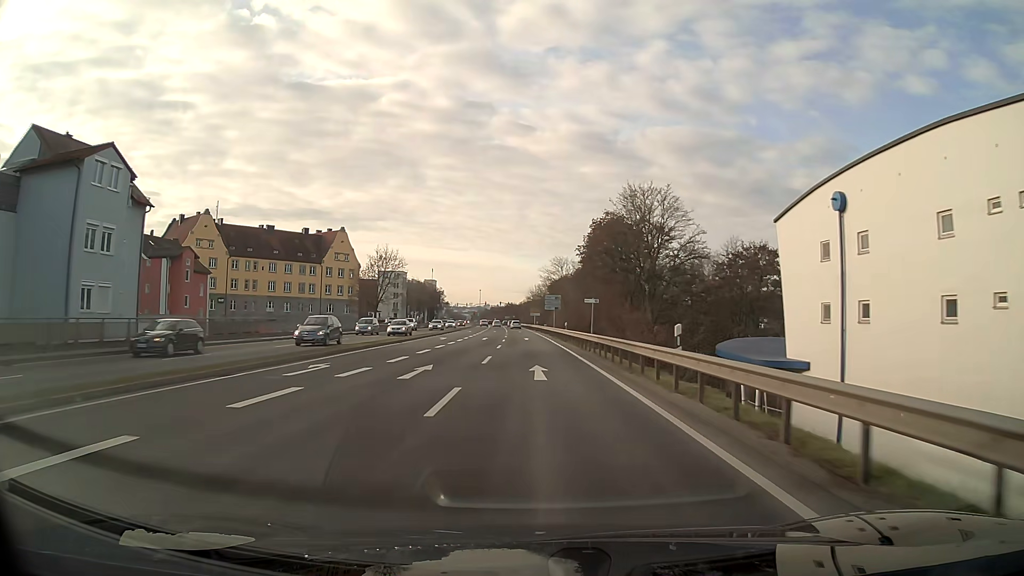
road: primary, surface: asphalt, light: Day
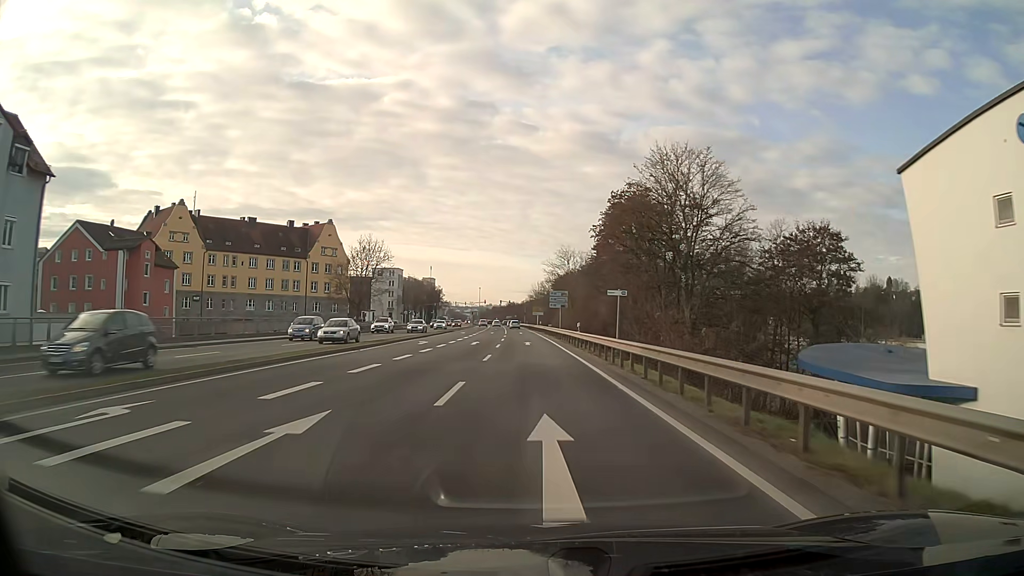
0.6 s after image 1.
(0.0, +10.7) m; 0°
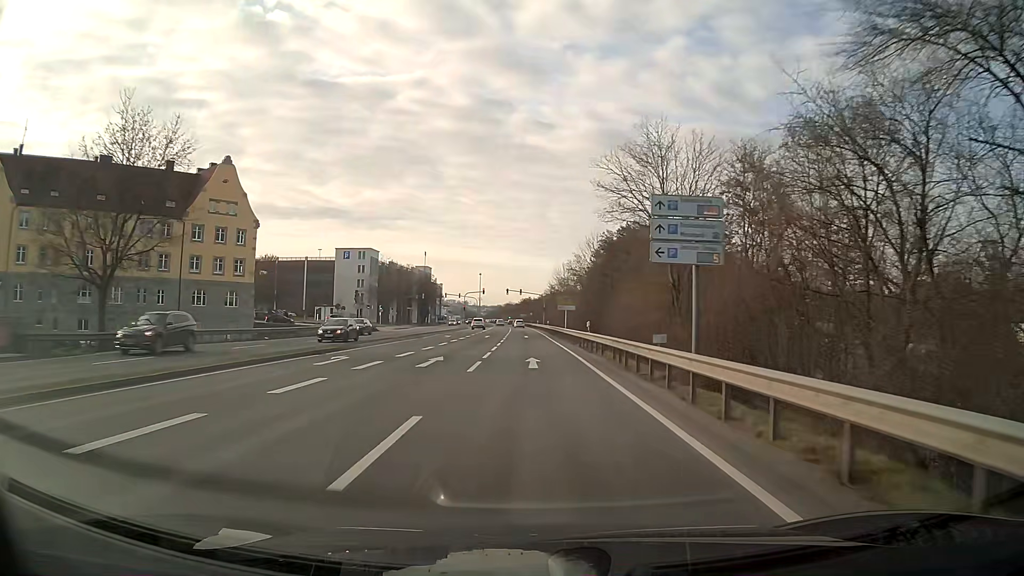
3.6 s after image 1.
(-0.7, +53.6) m; -1°
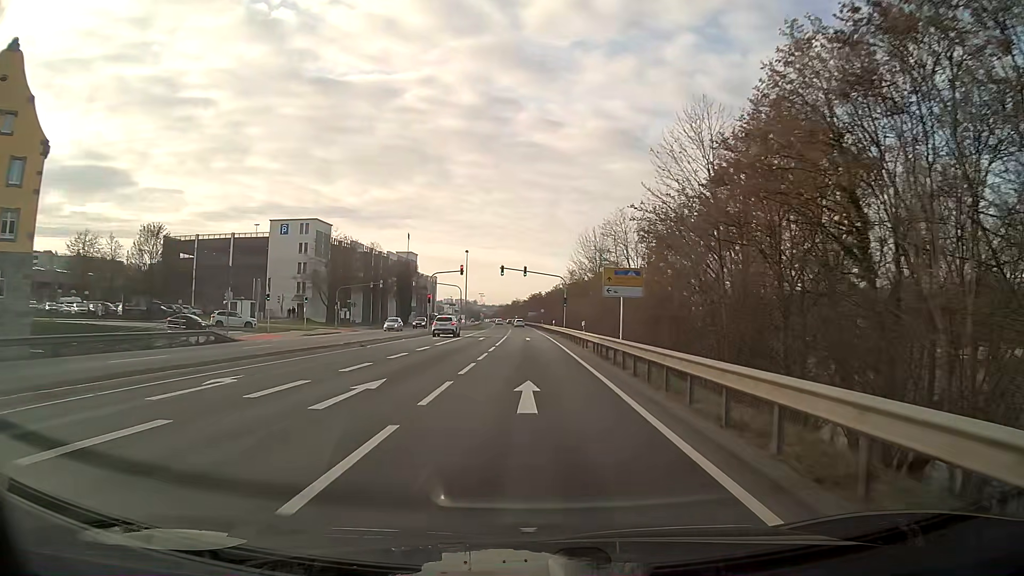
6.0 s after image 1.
(-0.3, +42.9) m; -1°
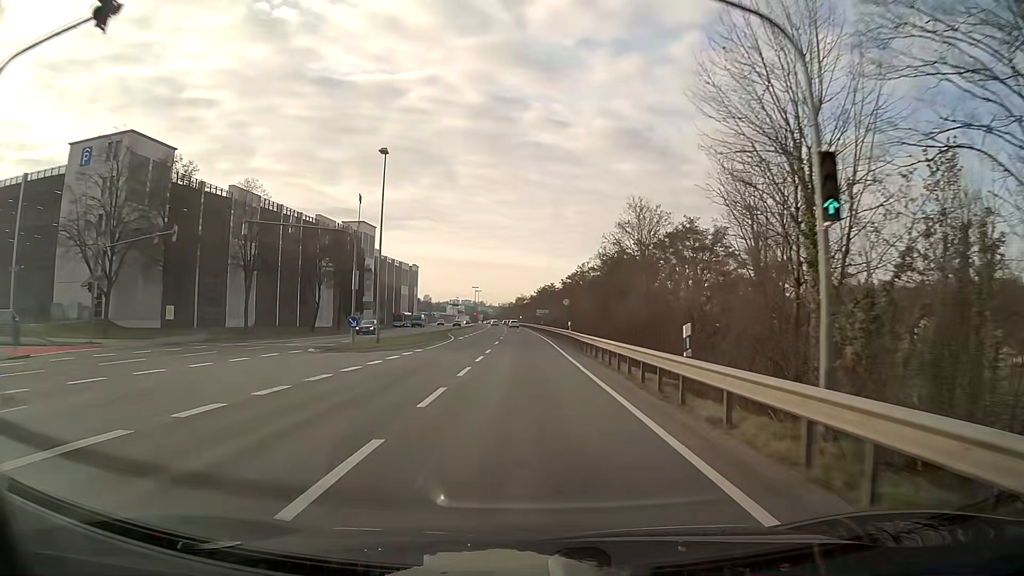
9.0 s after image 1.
(-0.4, +53.8) m; -1°
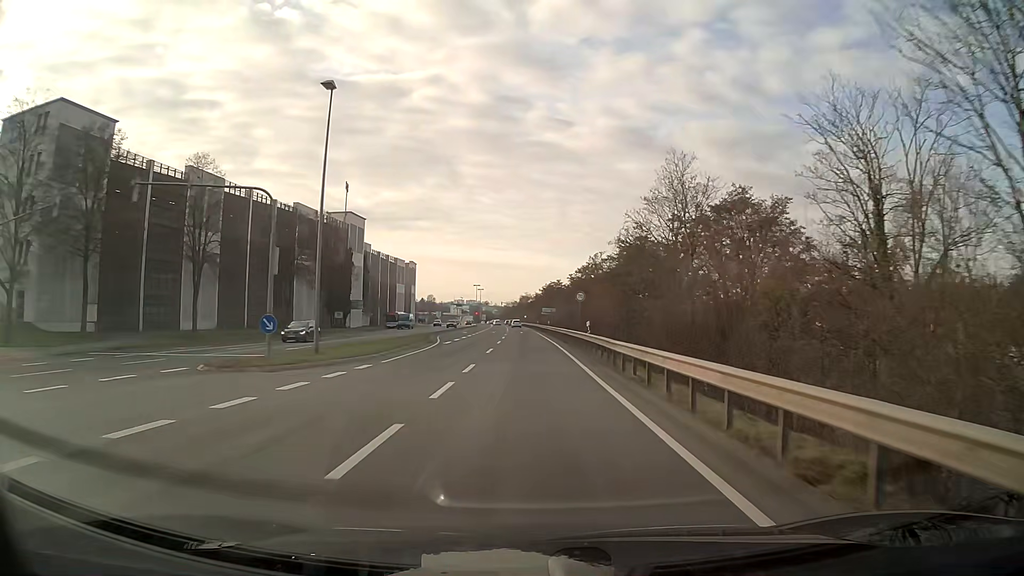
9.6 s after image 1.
(0.0, +10.8) m; 0°
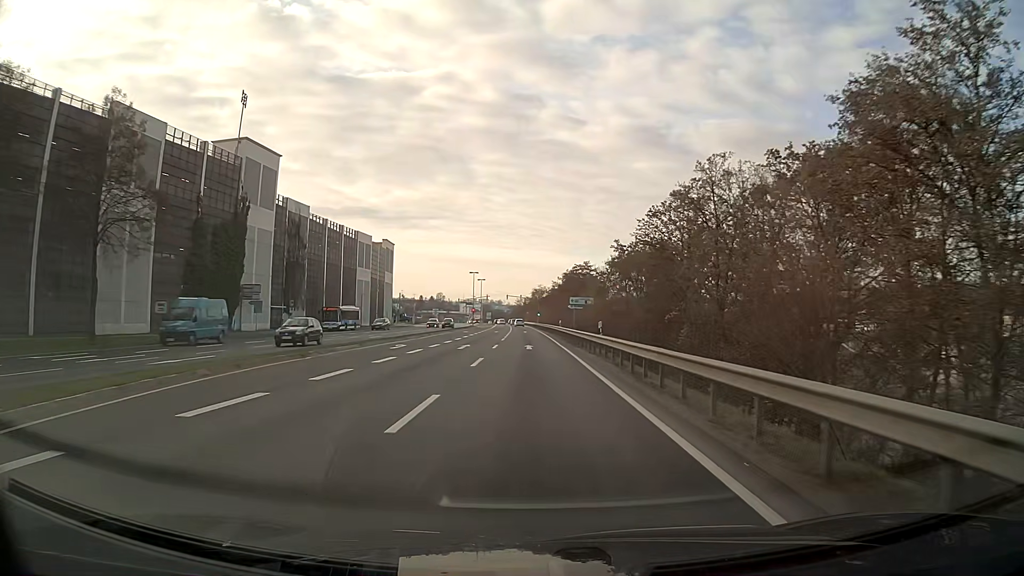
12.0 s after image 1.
(-0.4, +43.1) m; -1°
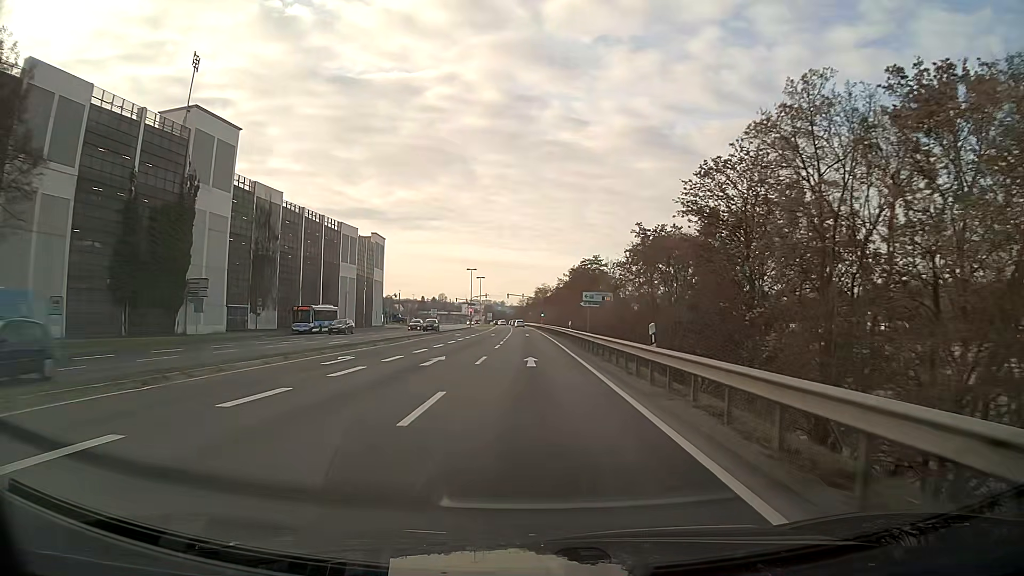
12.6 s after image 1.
(0.0, +10.8) m; 0°
